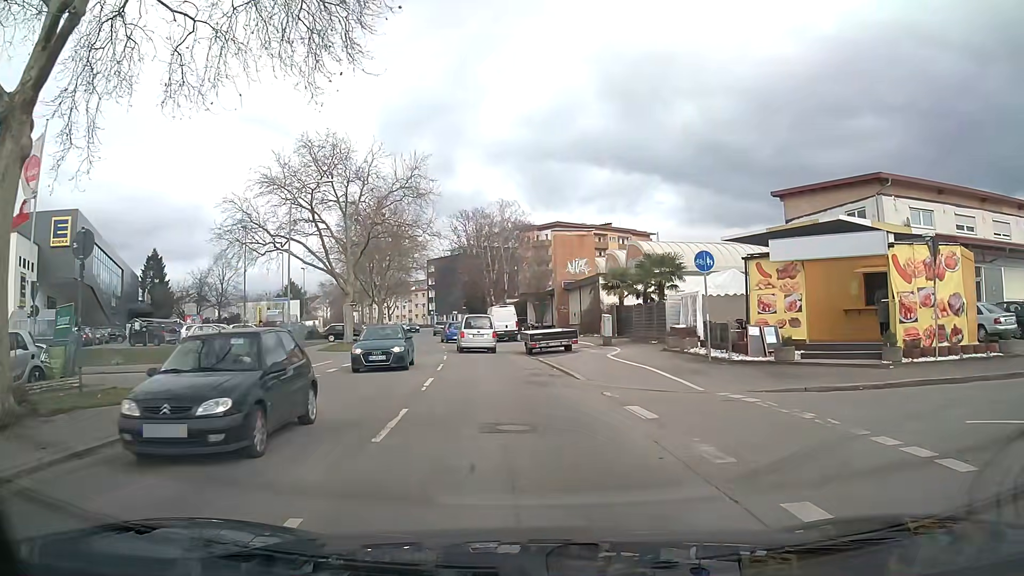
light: Day
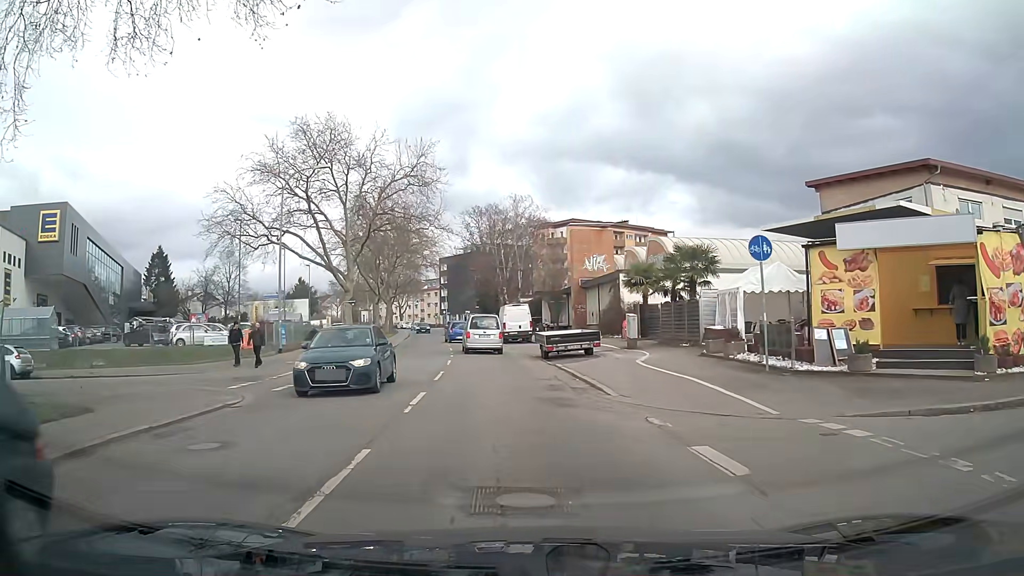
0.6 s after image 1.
(0.0, +3.5) m; -1°
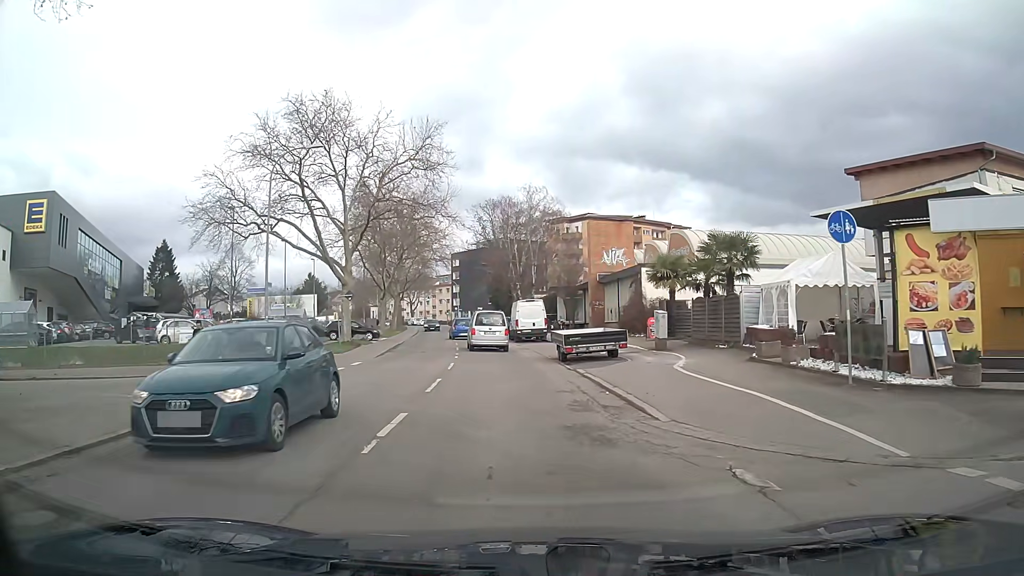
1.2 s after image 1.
(0.0, +3.5) m; -1°
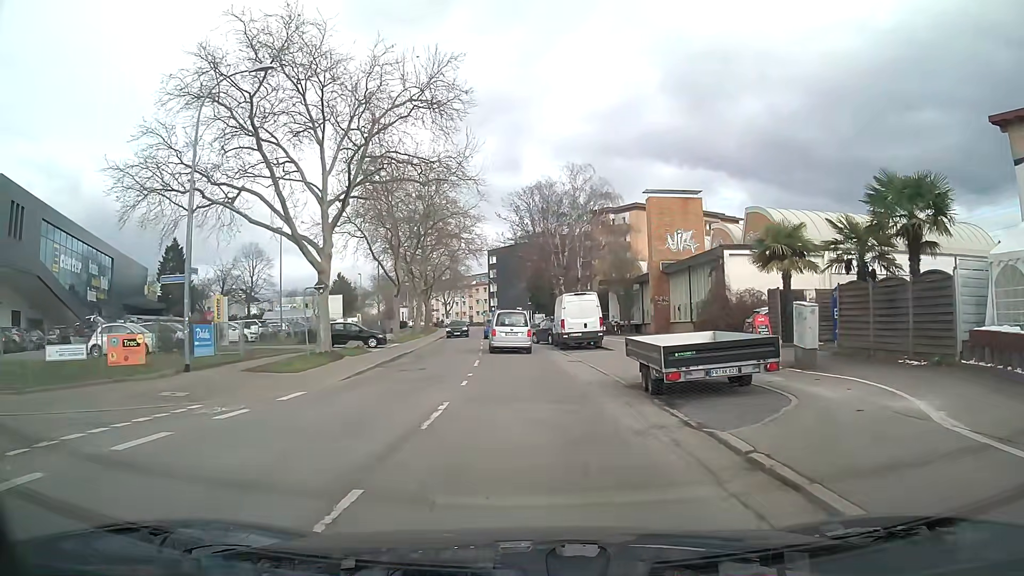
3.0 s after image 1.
(-0.3, +10.8) m; -3°
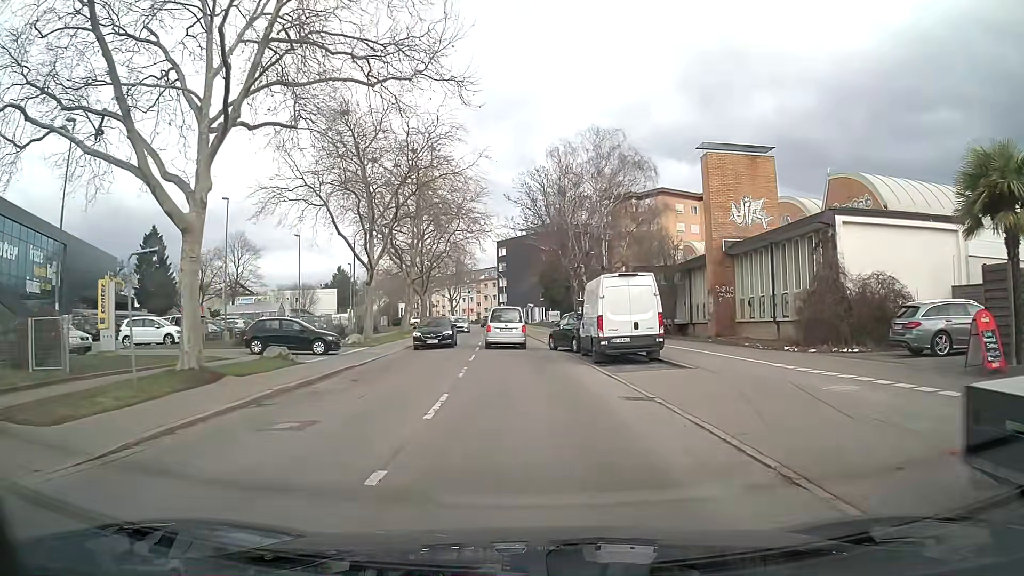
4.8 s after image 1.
(-0.1, +12.0) m; -1°
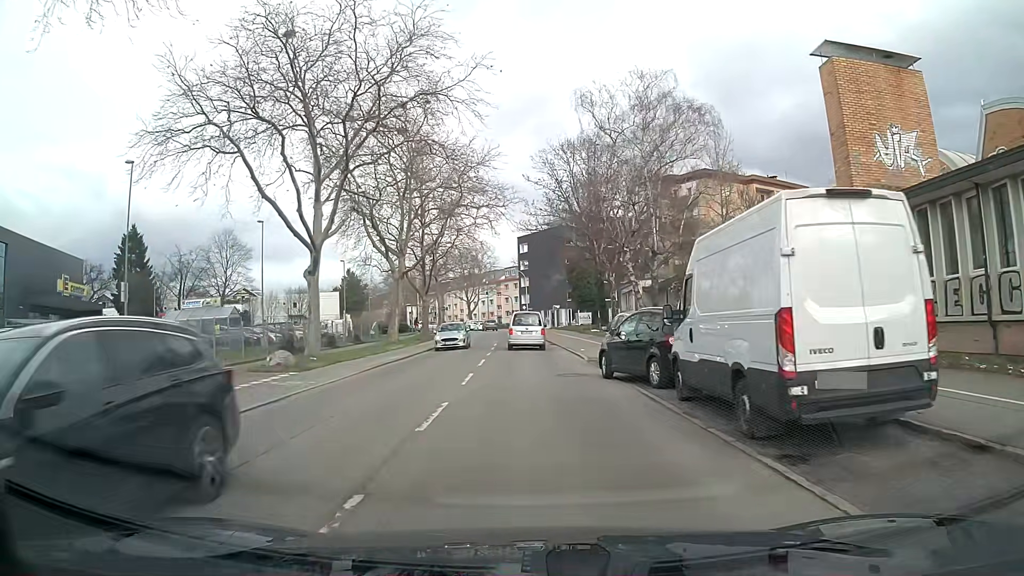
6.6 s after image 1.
(-0.2, +13.3) m; -2°
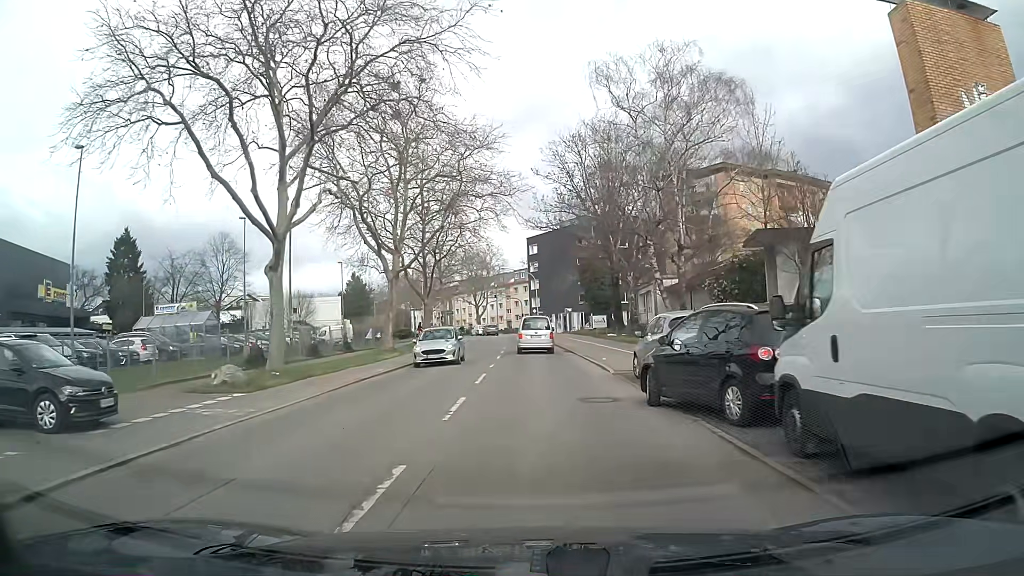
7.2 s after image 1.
(0.0, +4.7) m; -1°
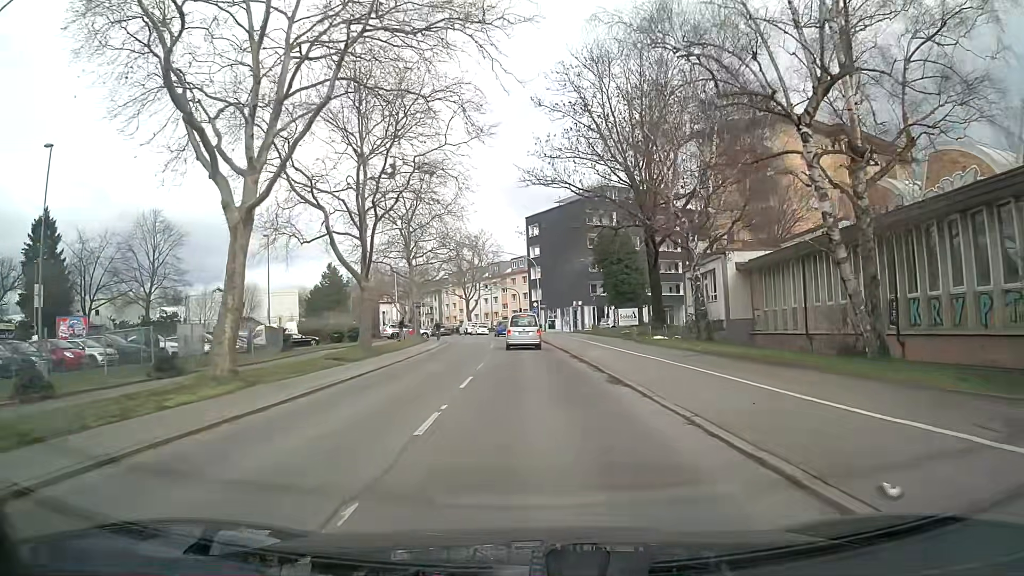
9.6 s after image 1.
(-0.1, +20.1) m; 0°
(0, +10) (0, +20) (0, +30) (-1, +40) (-1, +50) (-2, +60) (-3, +70) (-6, +80) (-9, +89) (-13, +98) m
